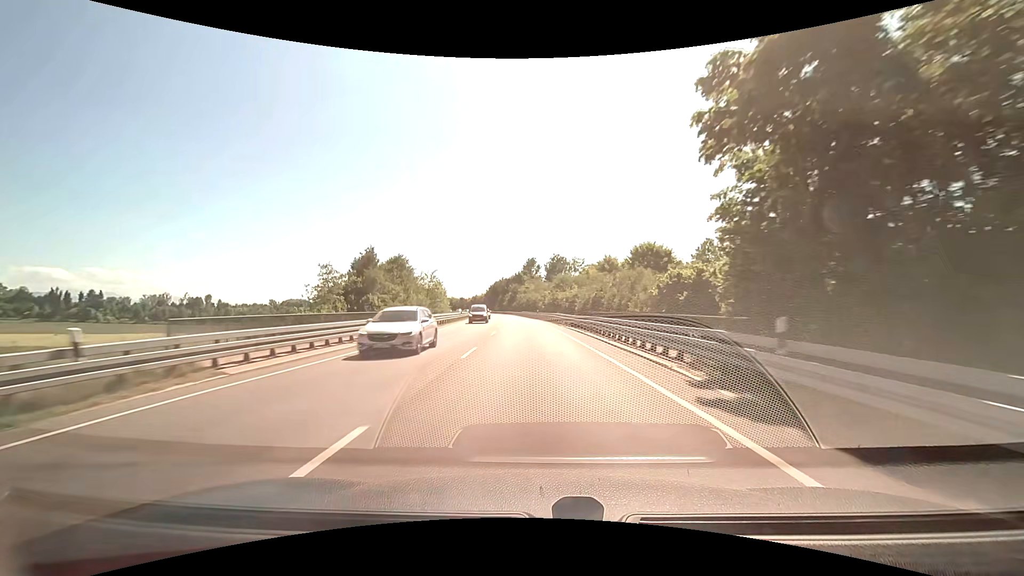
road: primary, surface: asphalt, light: Day
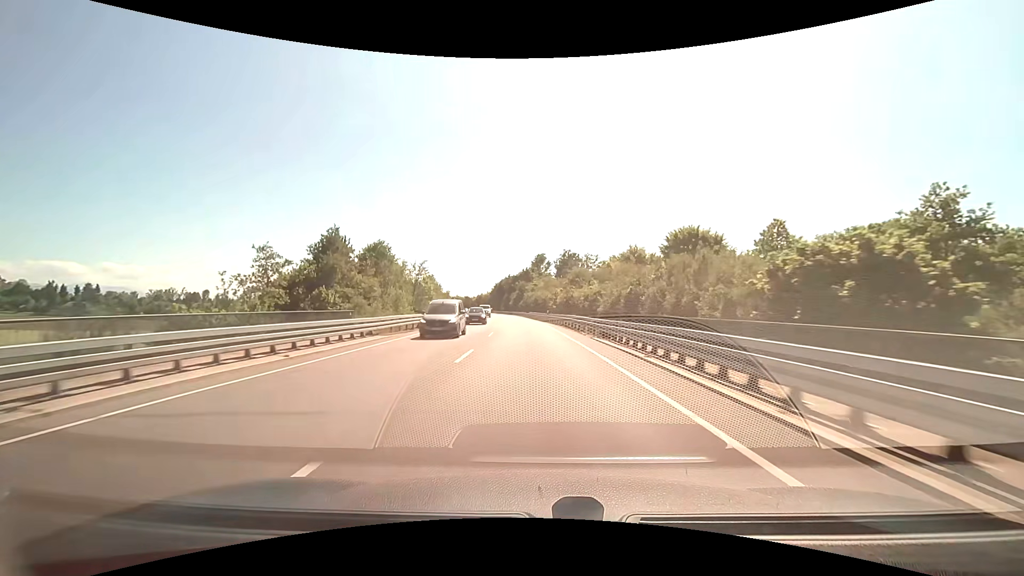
(-0.1, +13.5) m; 0°
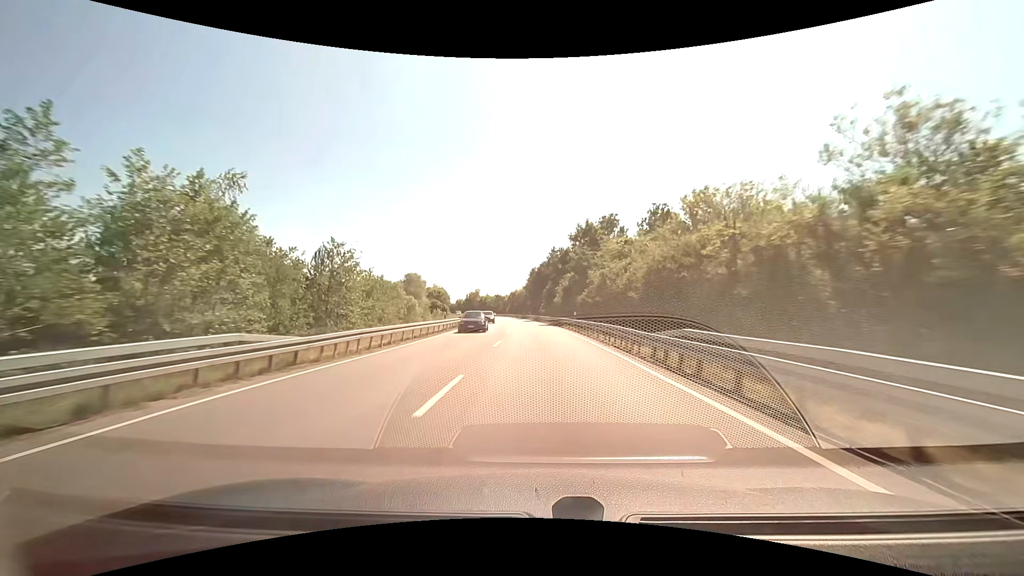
(-3.6, +66.9) m; -6°
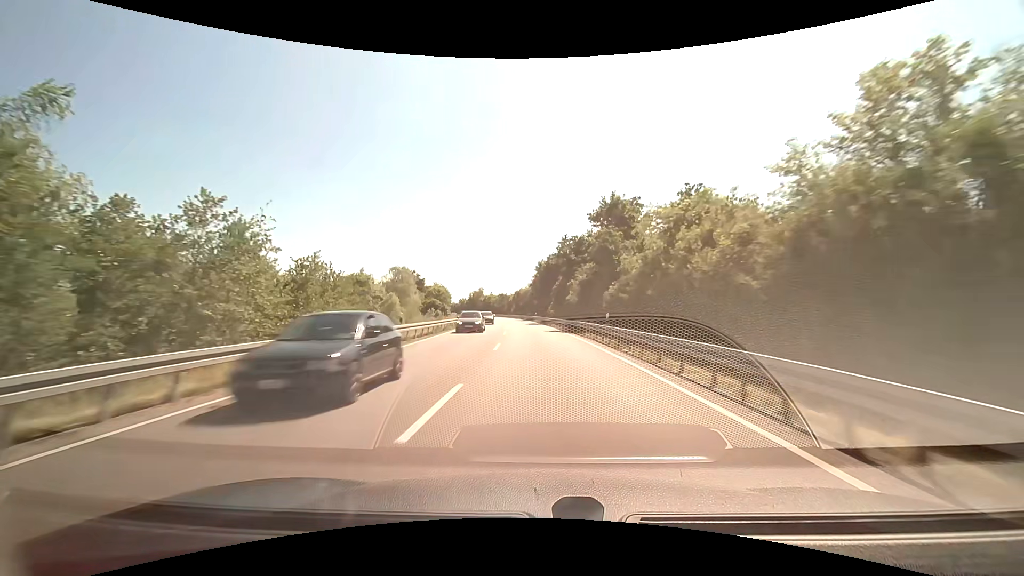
(-0.2, +13.4) m; -1°
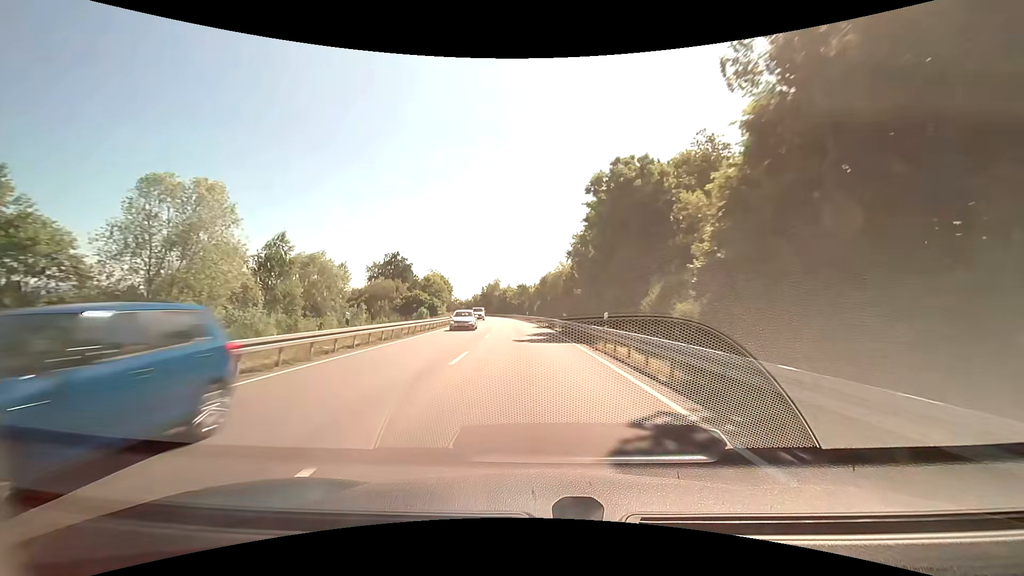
(-1.4, +53.7) m; -3°
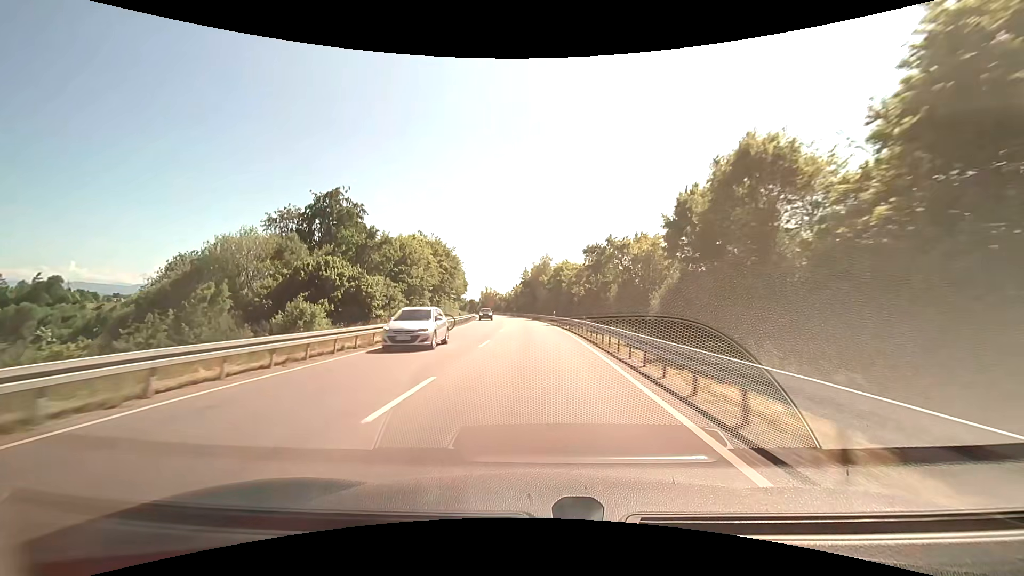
(-3.6, +67.5) m; -7°
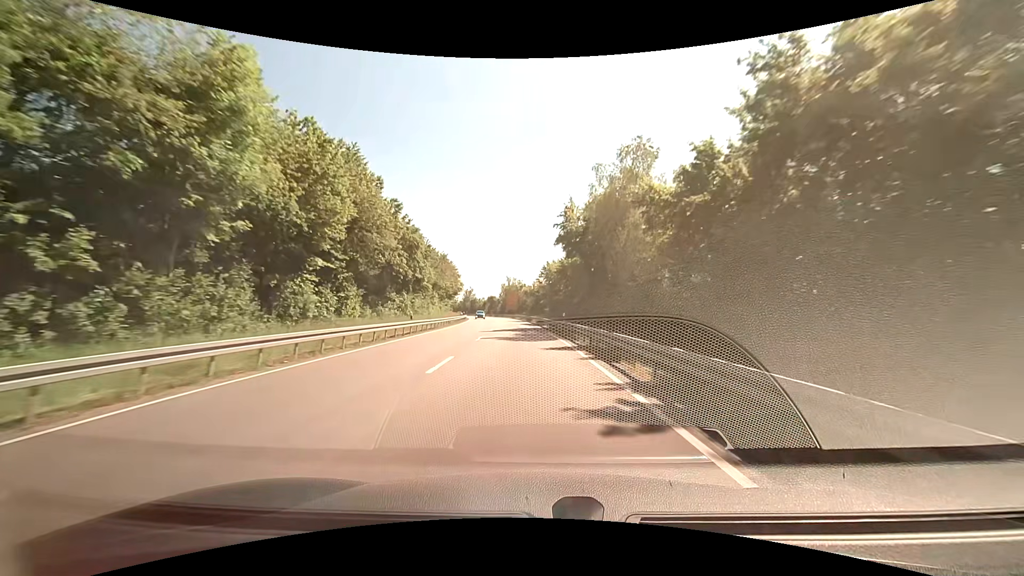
(-3.3, +68.5) m; -5°
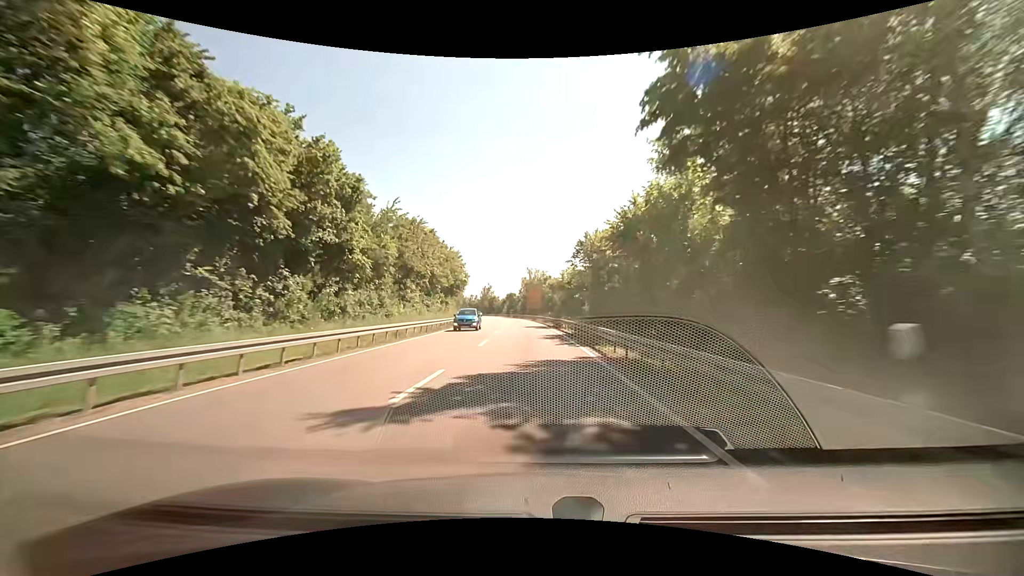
(-0.6, +27.8) m; -2°
(0, +10) (0, +20) (-1, +30) (-1, +40) (-2, +50) (-2, +60) (-3, +70) (-4, +80) (-5, +90) (-6, +100) m
